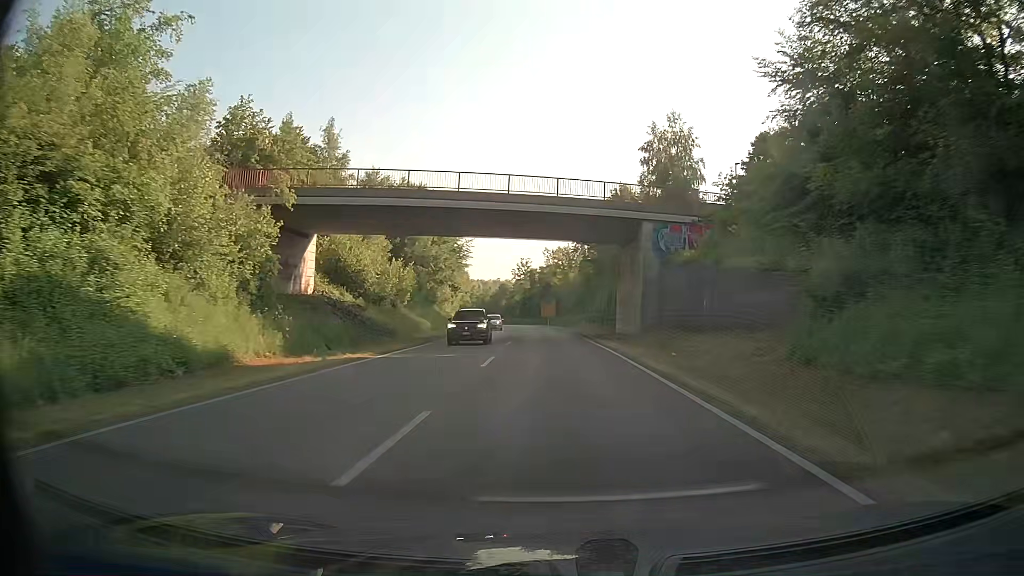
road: primary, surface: asphalt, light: Day
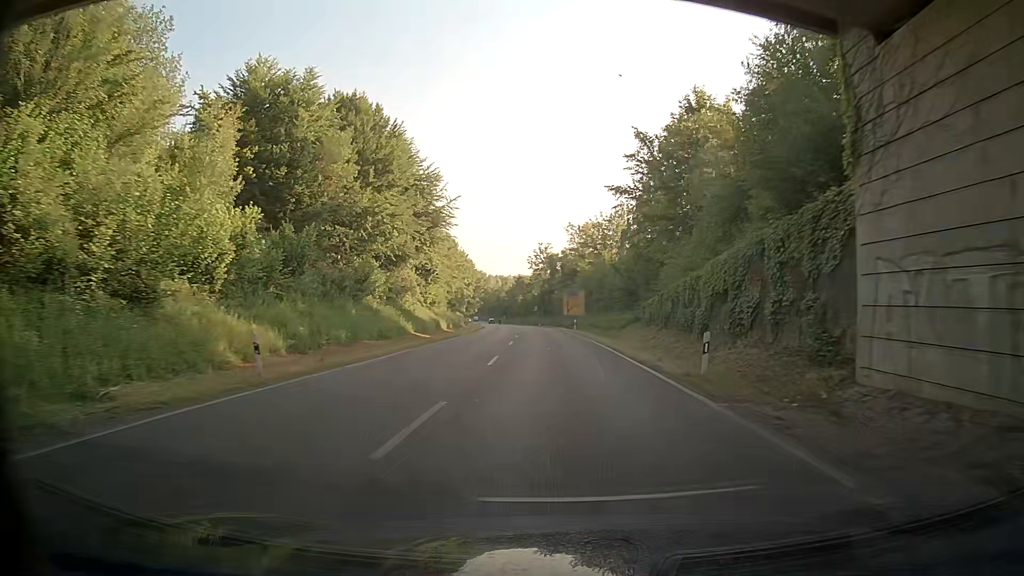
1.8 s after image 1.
(-0.4, +35.3) m; -2°
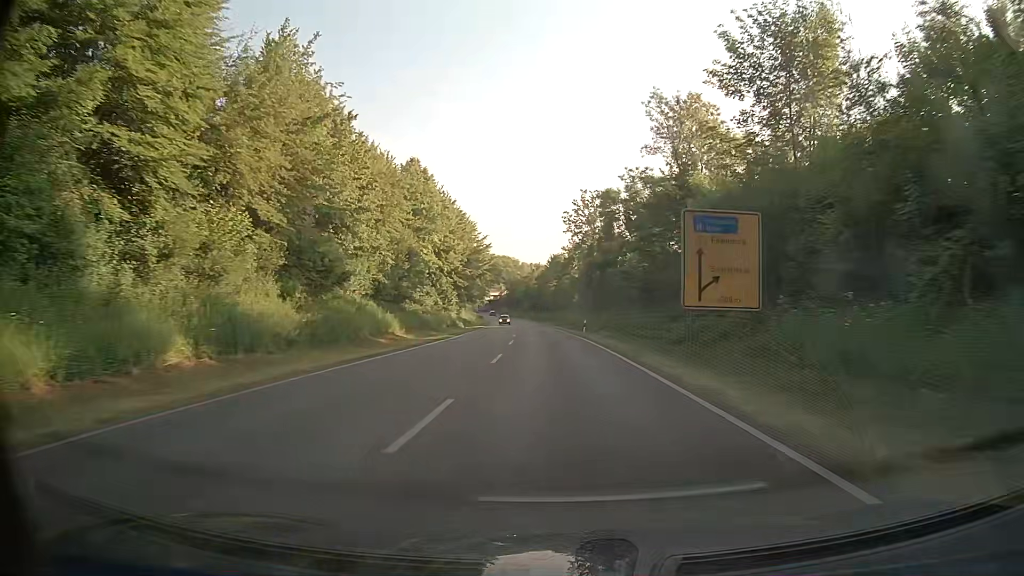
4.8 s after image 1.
(-1.7, +60.2) m; -4°
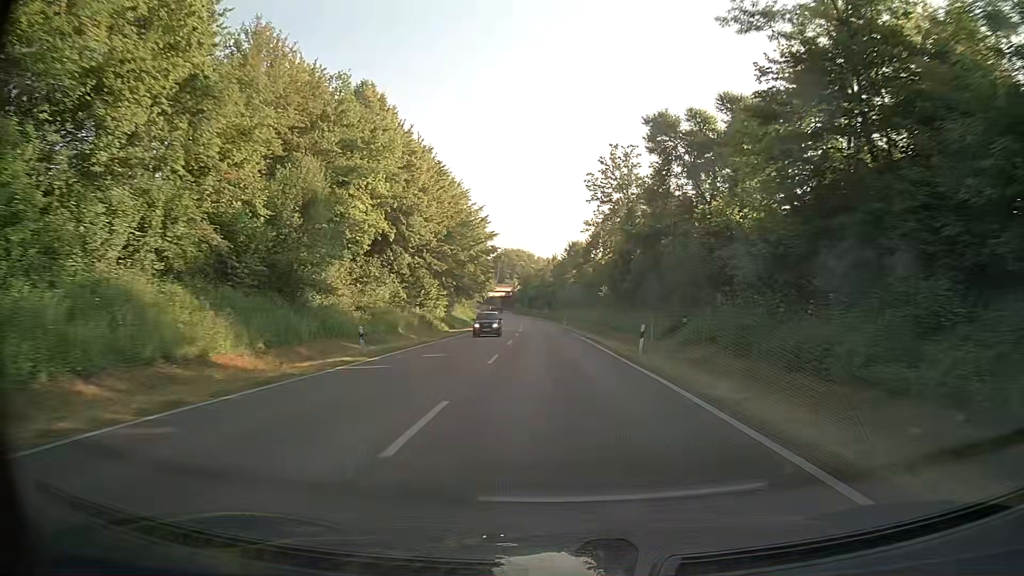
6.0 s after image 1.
(0.0, +24.6) m; -1°
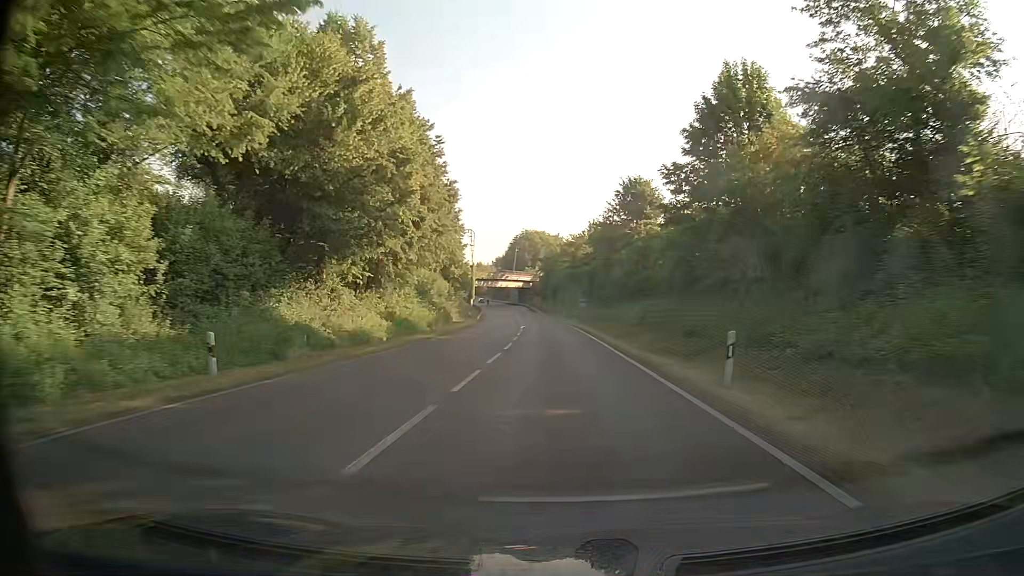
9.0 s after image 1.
(-1.6, +62.6) m; -3°
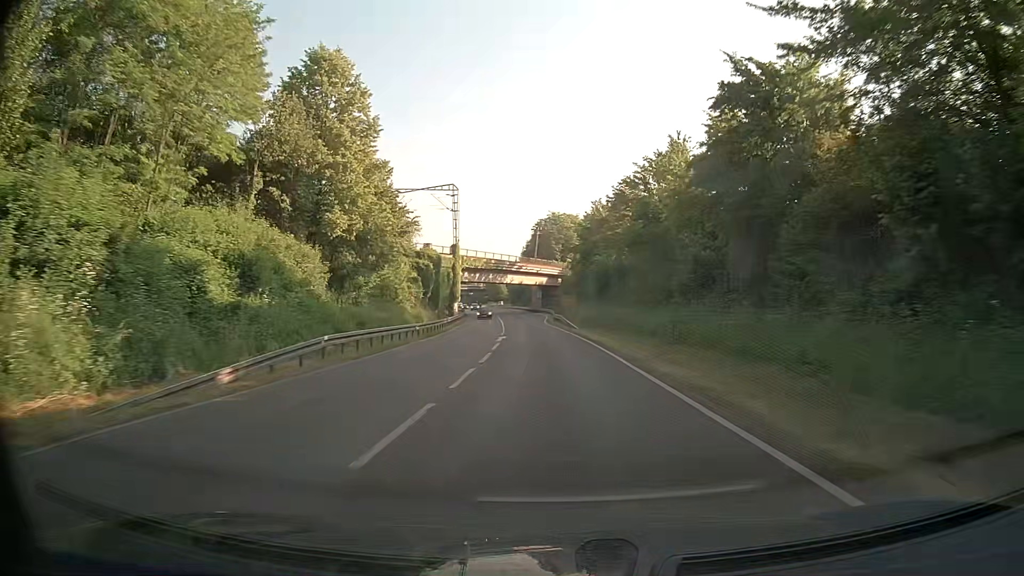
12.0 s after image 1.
(-1.4, +62.3) m; -3°
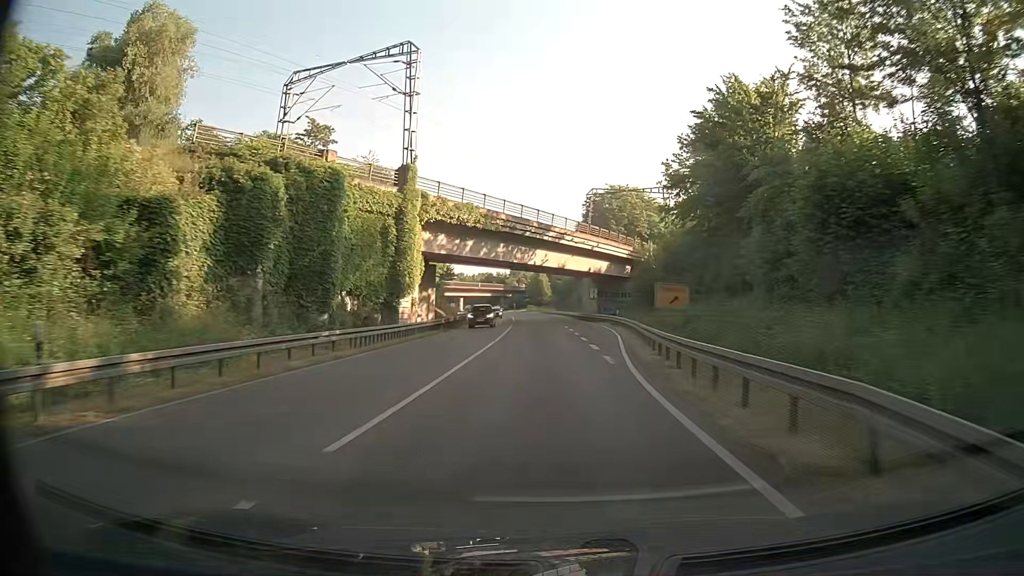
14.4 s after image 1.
(-1.9, +49.3) m; -4°
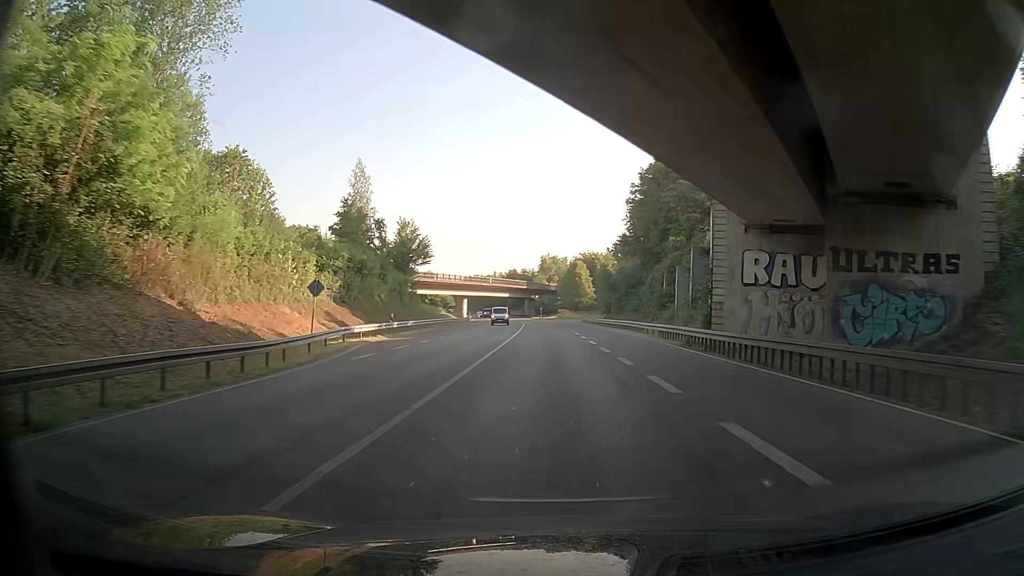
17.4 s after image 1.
(-2.0, +60.9) m; -1°
(0, +10) (-1, +20) (-1, +30) (-2, +40) (-3, +50) (-3, +60) (-4, +70) (-5, +80) (-6, +90) (-7, +100) m
